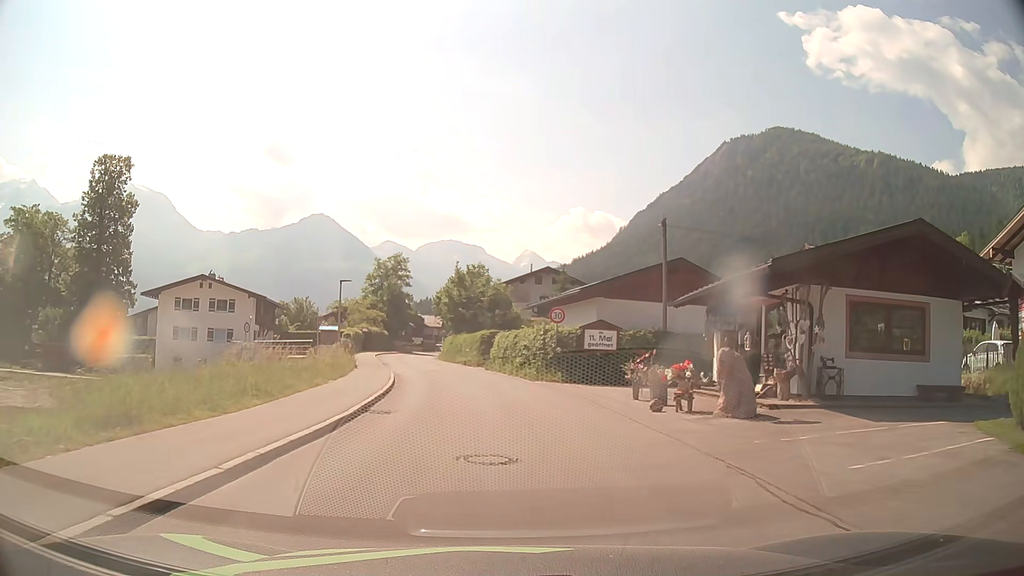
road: tertiary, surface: asphalt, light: Day
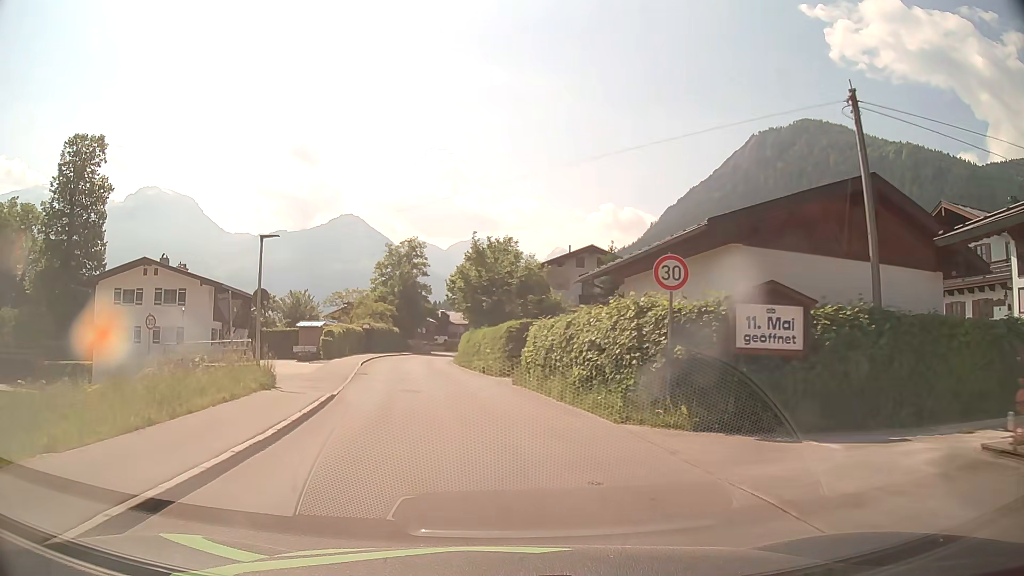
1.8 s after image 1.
(-0.2, +14.2) m; -3°
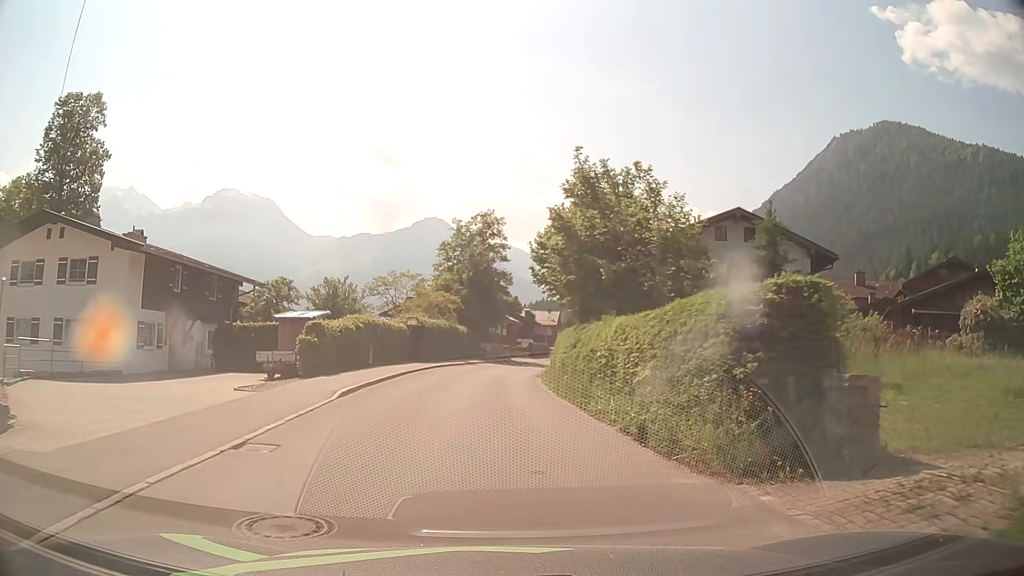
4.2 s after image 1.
(-1.4, +18.7) m; -7°
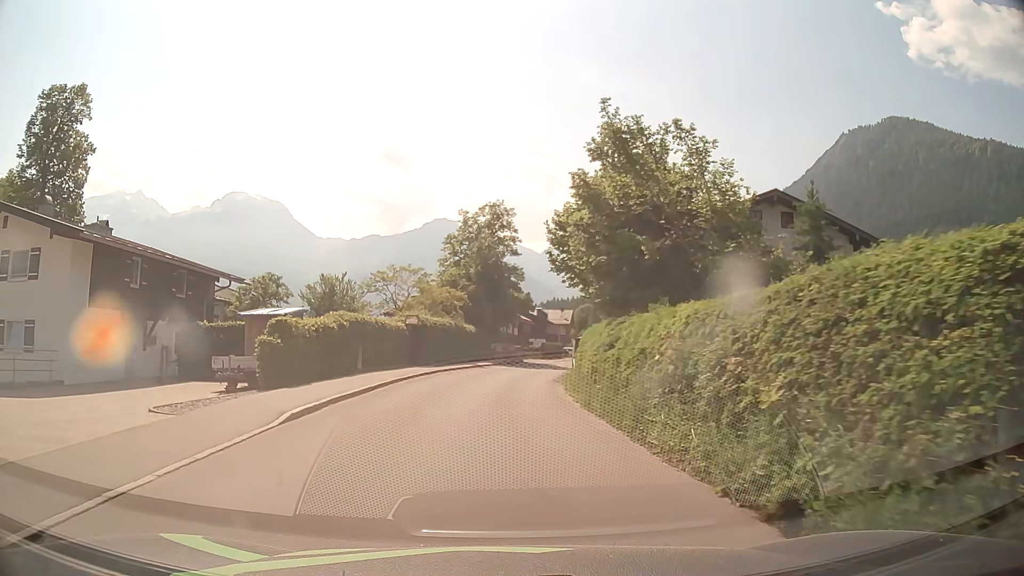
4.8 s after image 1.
(-0.1, +4.7) m; -1°
